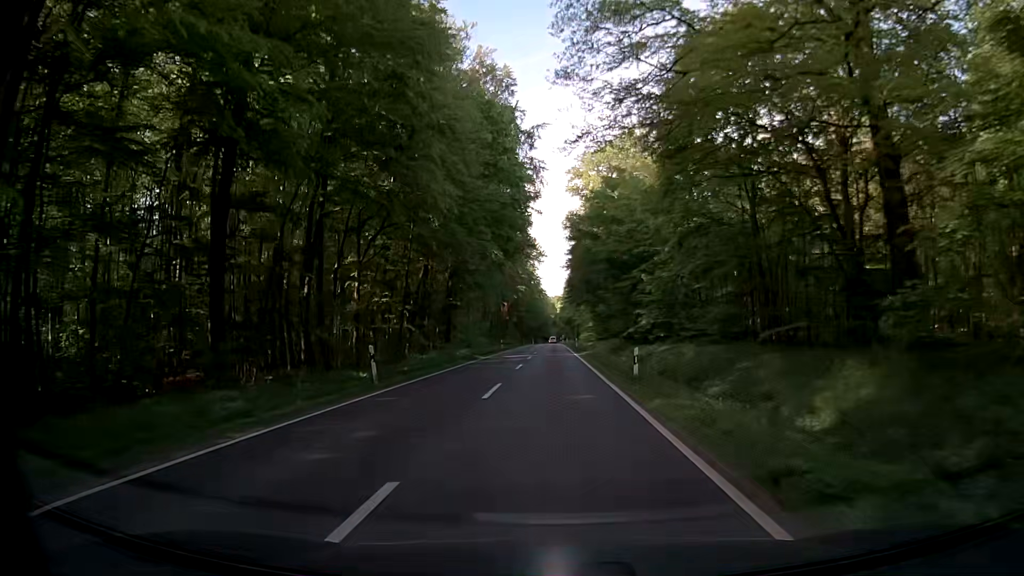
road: secondary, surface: asphalt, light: Day
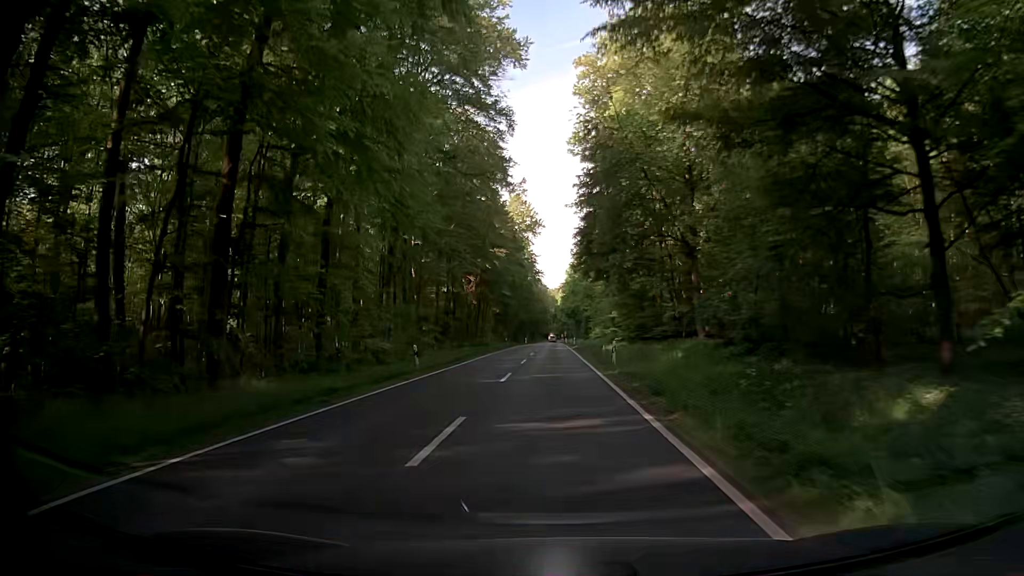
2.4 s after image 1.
(+0.1, +43.3) m; 0°
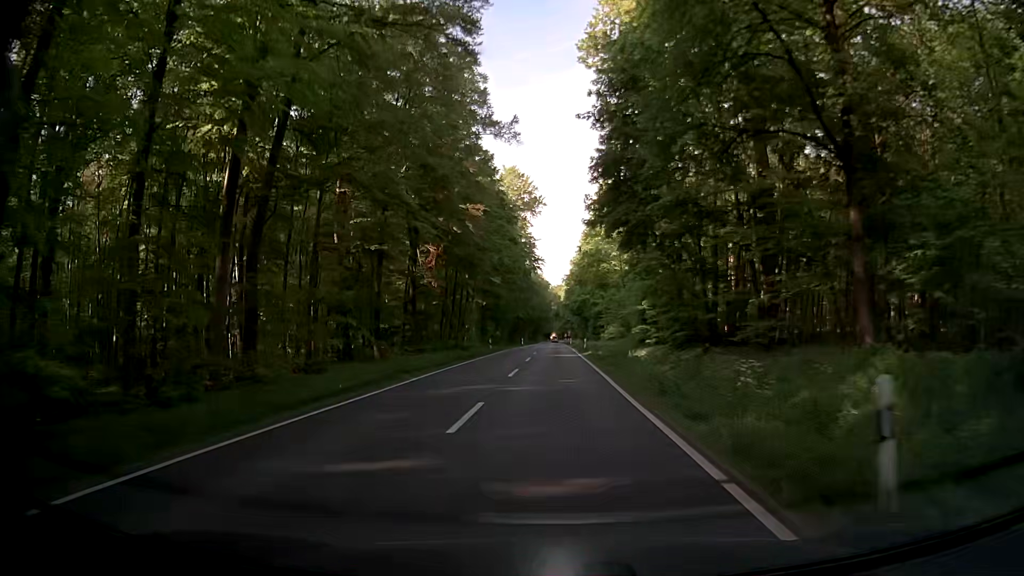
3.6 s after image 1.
(-0.2, +21.6) m; -1°
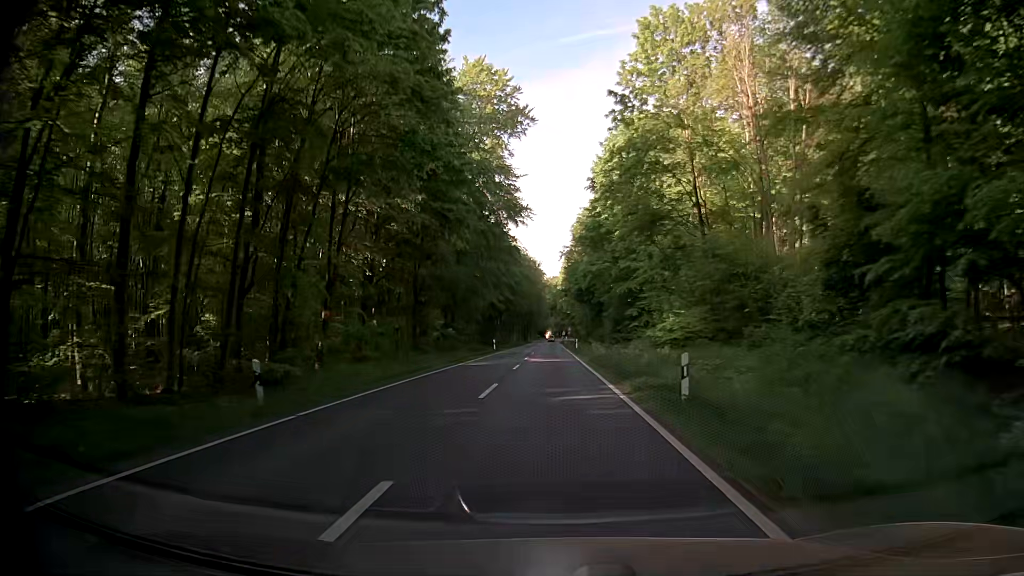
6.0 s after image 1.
(+0.4, +43.2) m; 0°
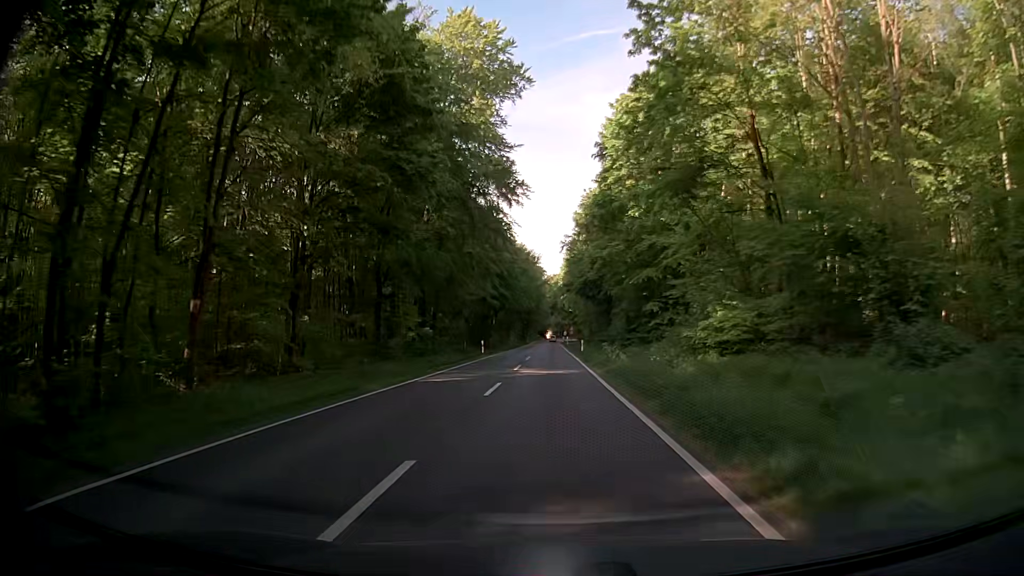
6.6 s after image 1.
(+0.1, +10.8) m; +2°
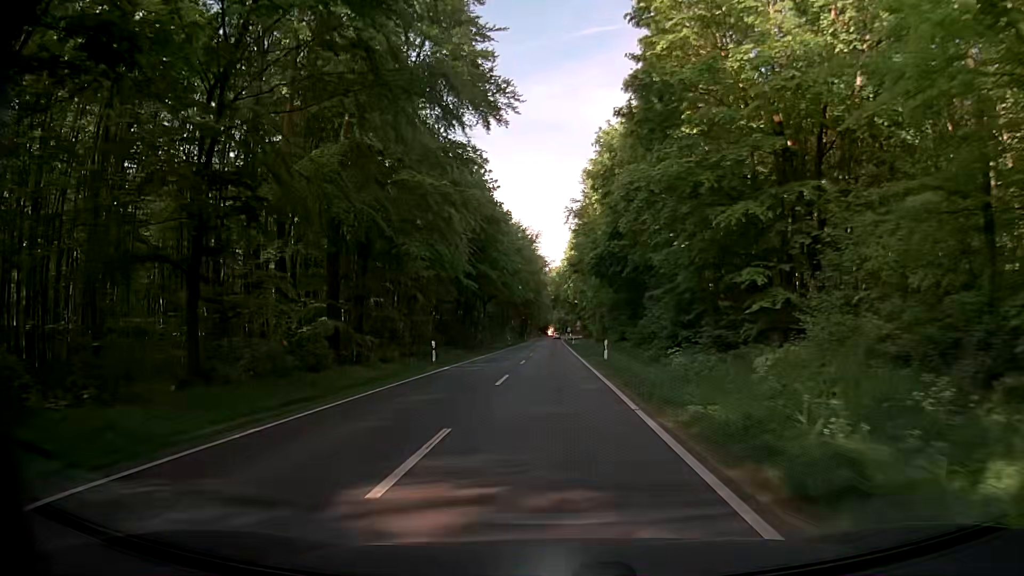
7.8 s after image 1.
(-0.8, +21.6) m; -3°
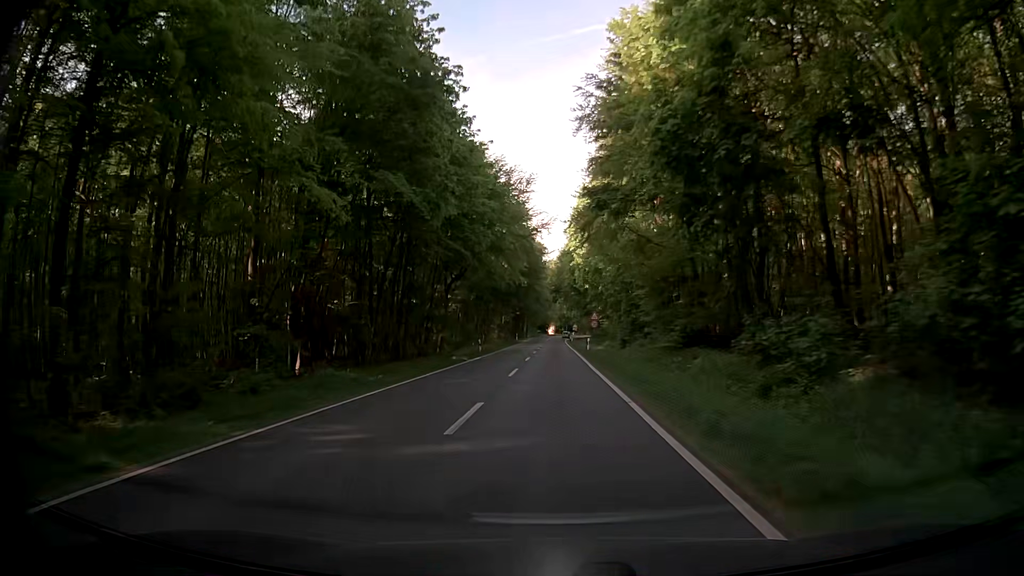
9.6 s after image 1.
(+0.2, +32.5) m; +2°
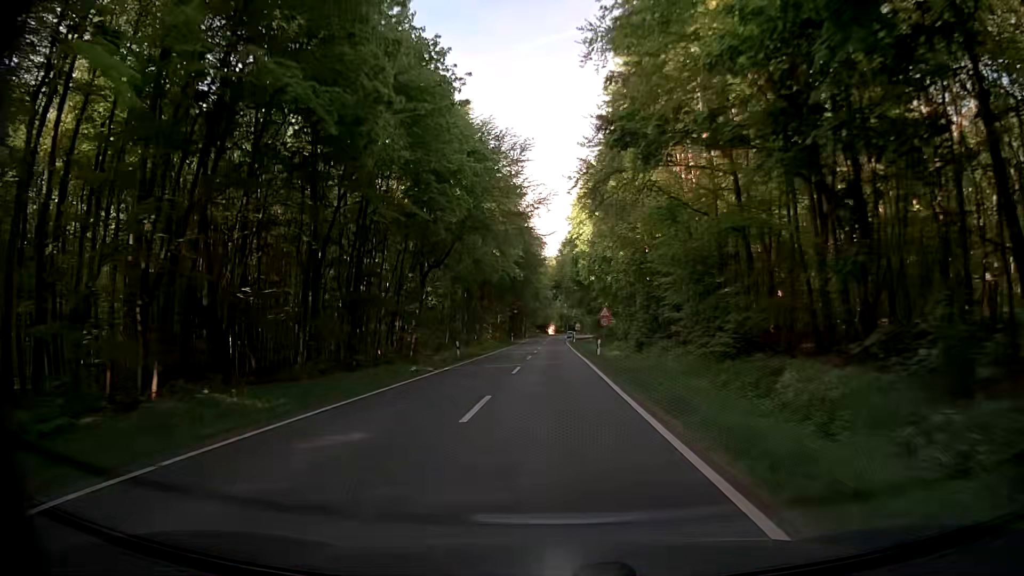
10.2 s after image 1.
(-0.2, +10.8) m; 0°
(0, +10) (0, +20) (-1, +30) (-1, +40) (-1, +50) (-1, +60) (-2, +70) (-2, +80) (-2, +90) (-2, +100) m
